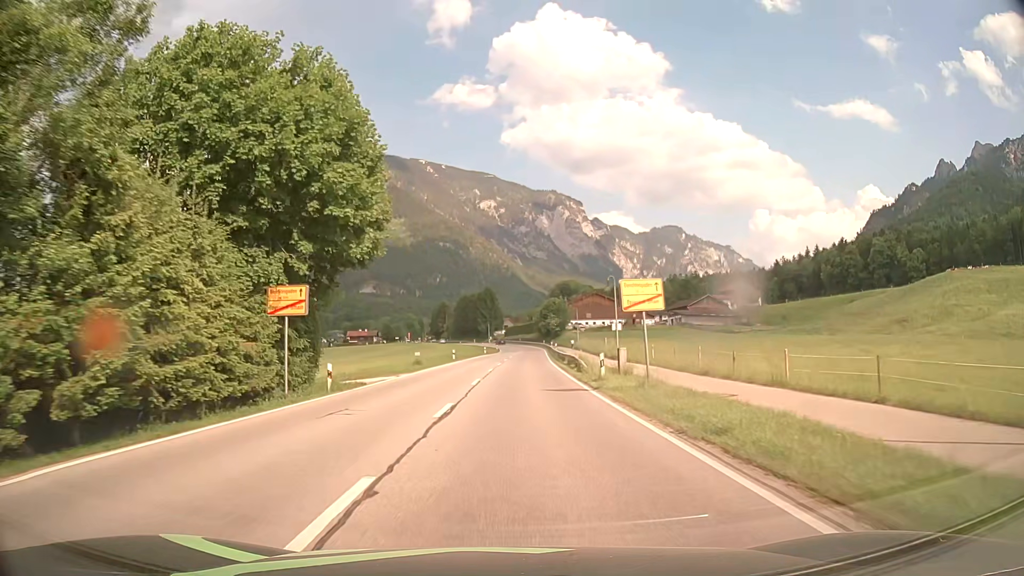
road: primary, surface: asphalt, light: Day
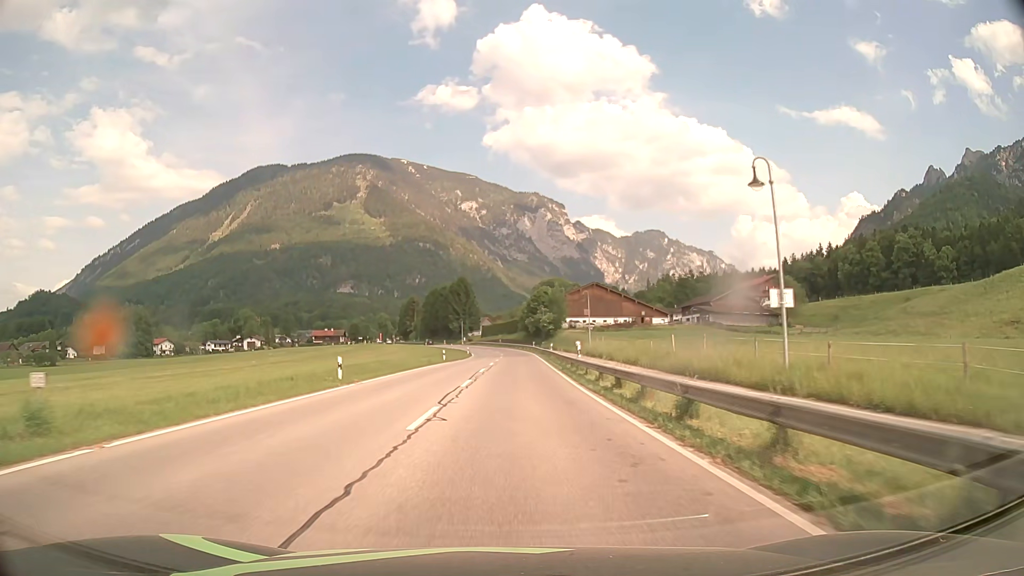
(+0.7, +37.0) m; +2°
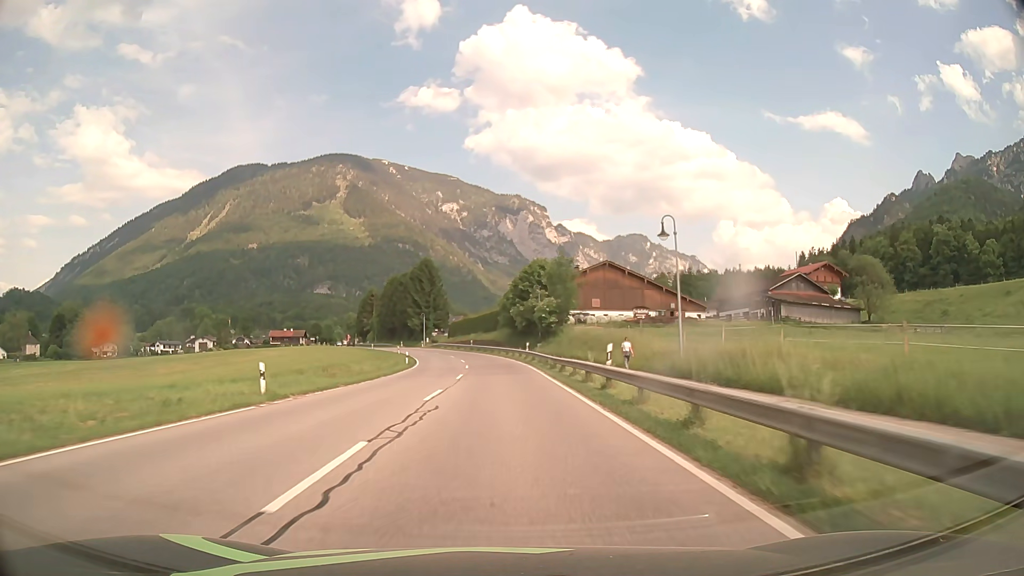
(+0.7, +42.1) m; +2°
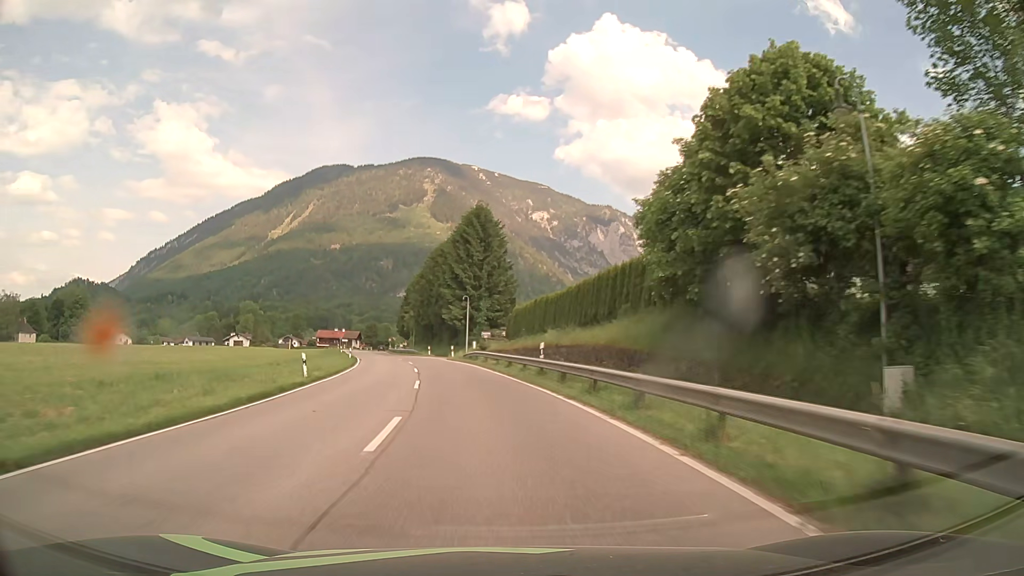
(-1.9, +57.5) m; -7°
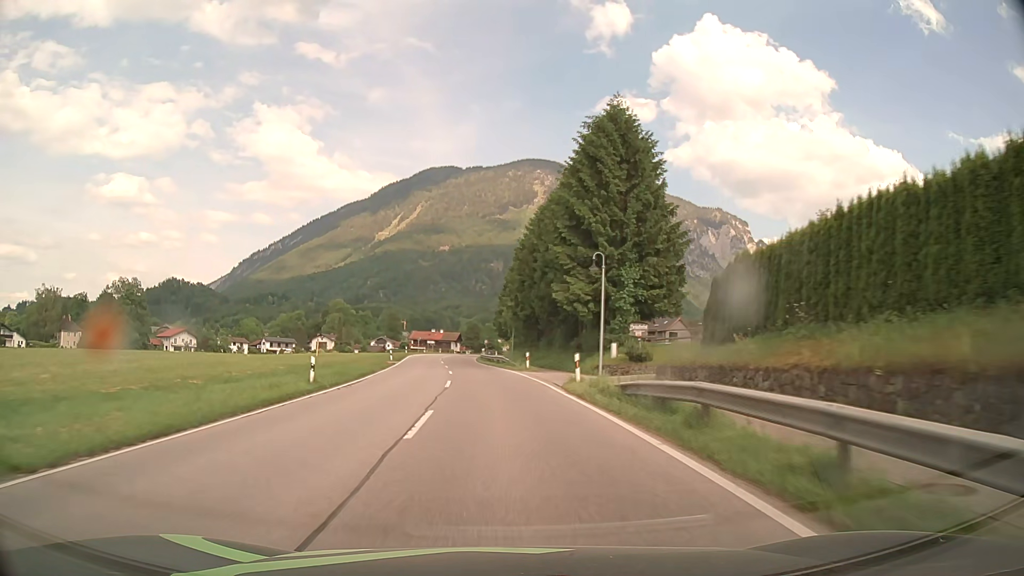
(-3.0, +34.6) m; -10°
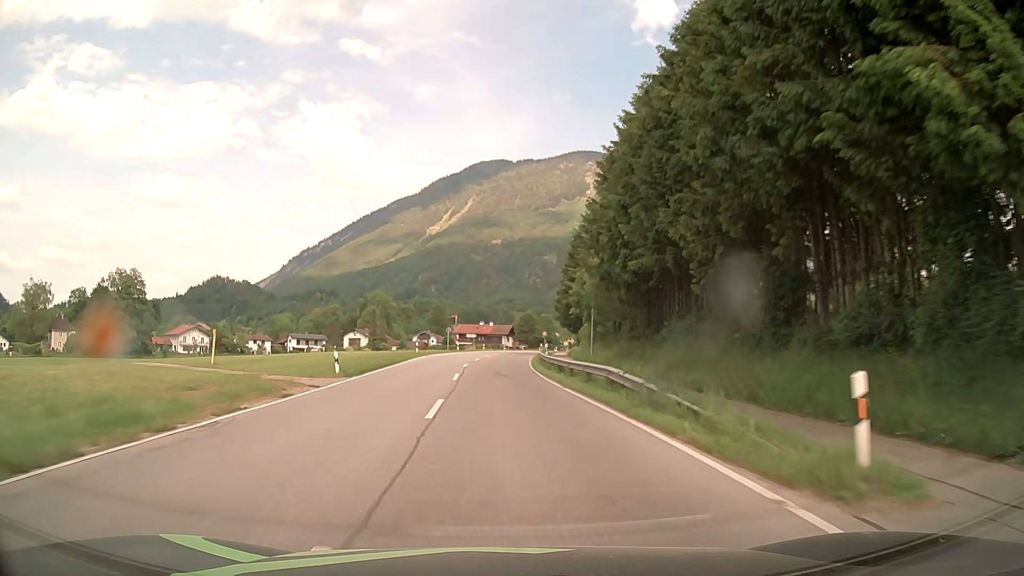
(-1.4, +33.5) m; -5°
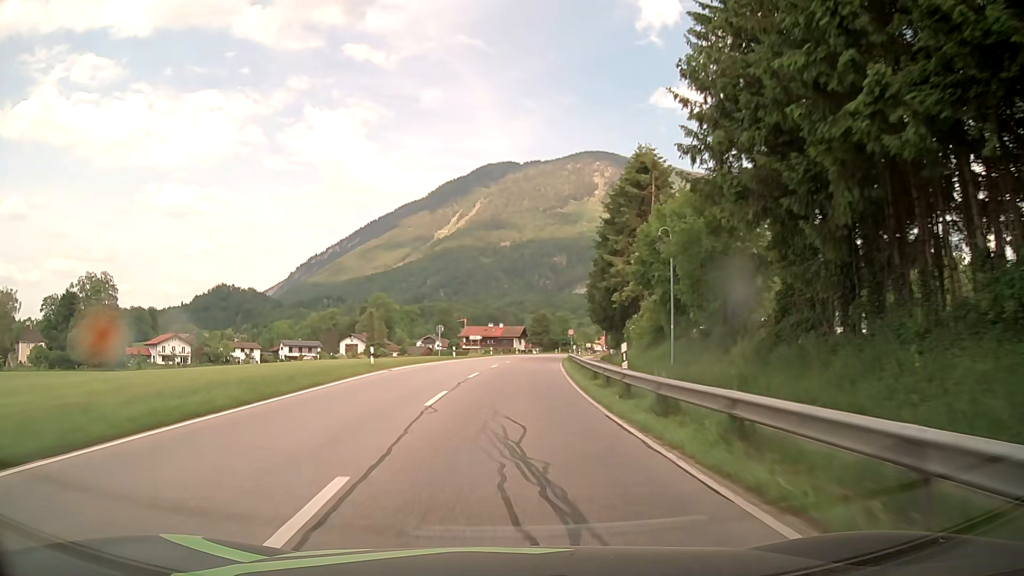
(-0.4, +21.9) m; -1°
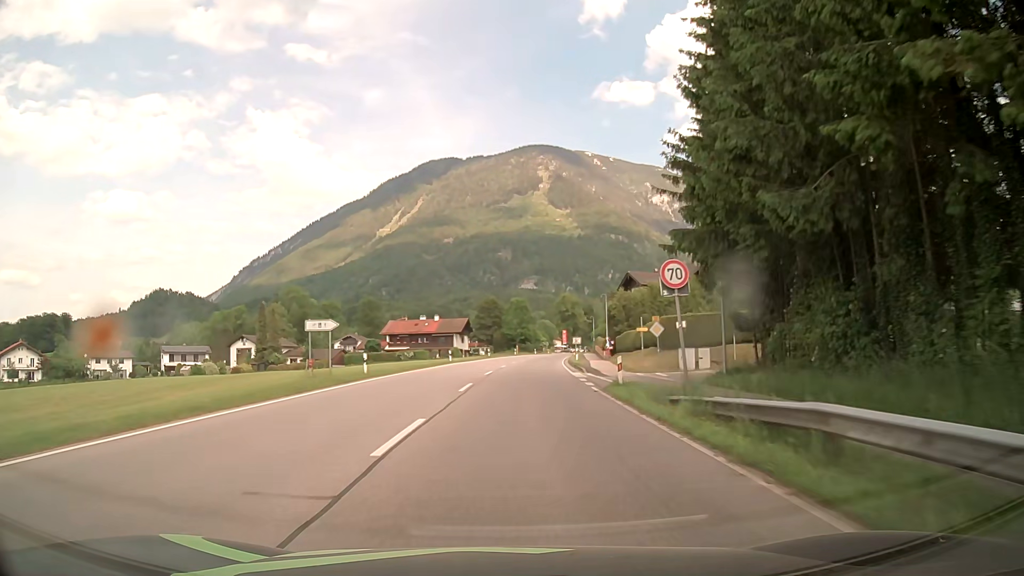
(+1.7, +54.0) m; +4°
(0, +10) (0, +20) (+1, +30) (+1, +40) (+2, +50) (+3, +60) (+4, +70) (+5, +80) (+6, +90) (+8, +100) m
